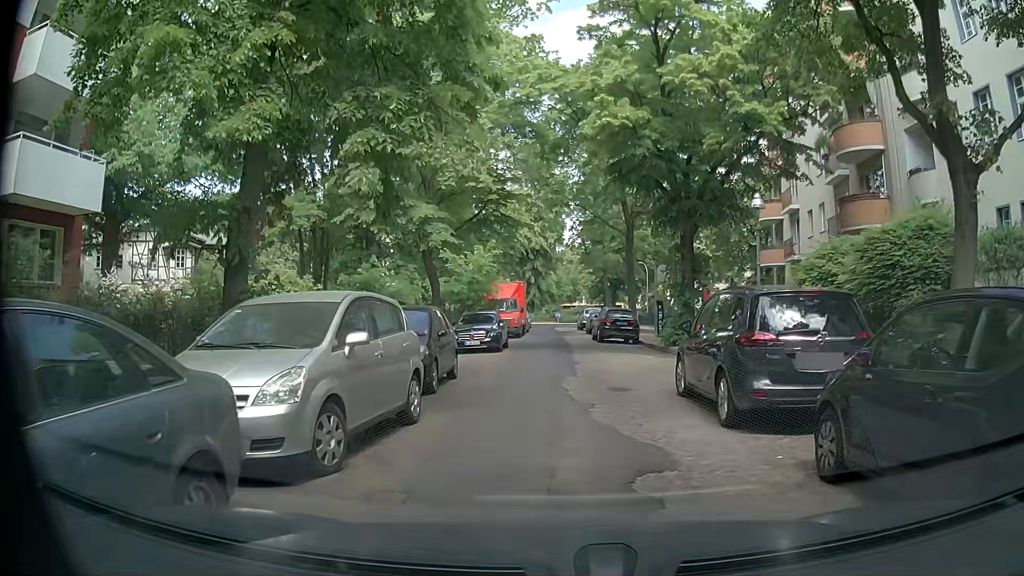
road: residential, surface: asphalt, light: Day
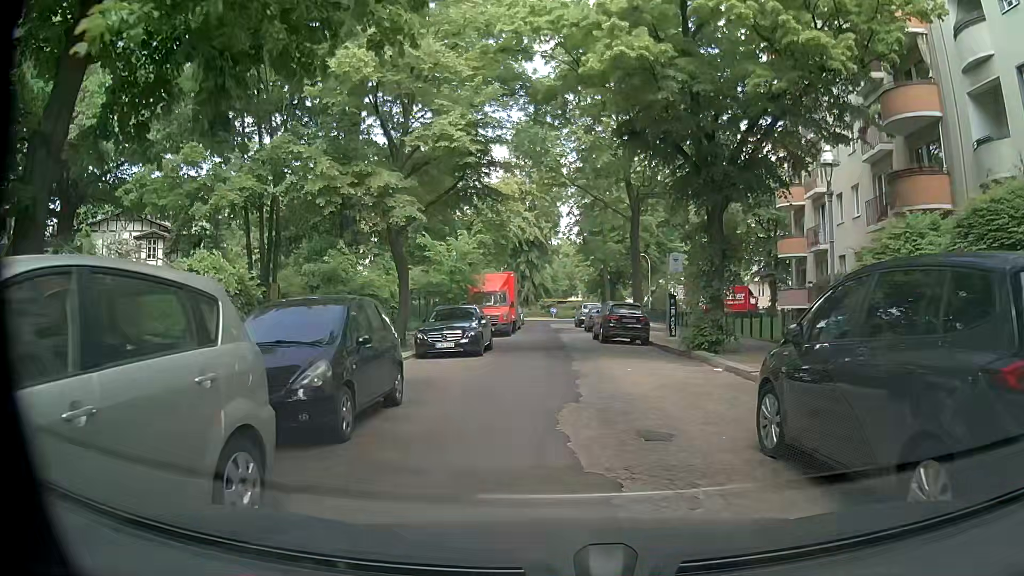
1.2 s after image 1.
(0.0, +4.7) m; 0°
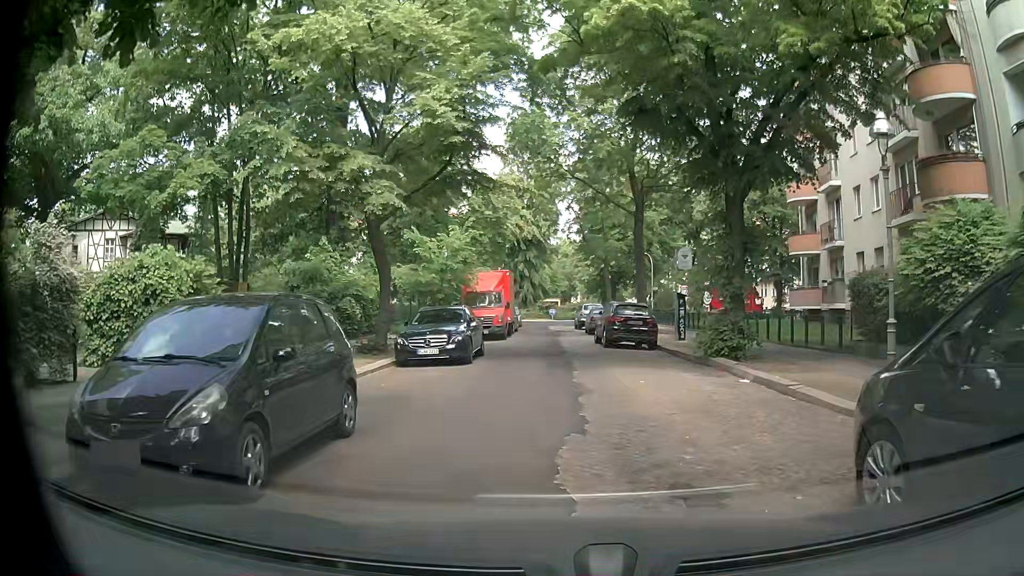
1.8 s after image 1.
(0.0, +2.2) m; +2°
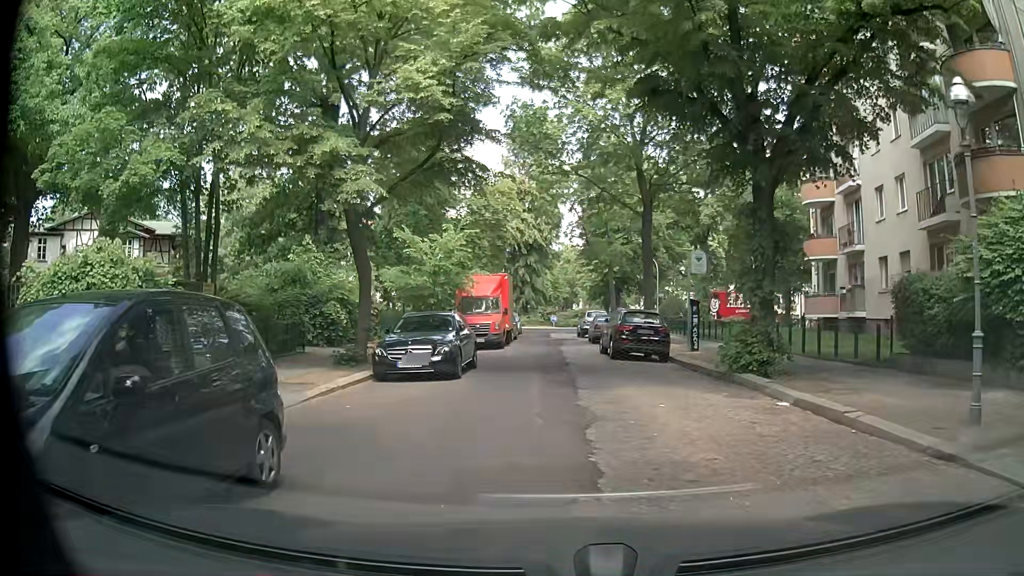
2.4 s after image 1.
(-0.1, +2.2) m; 0°
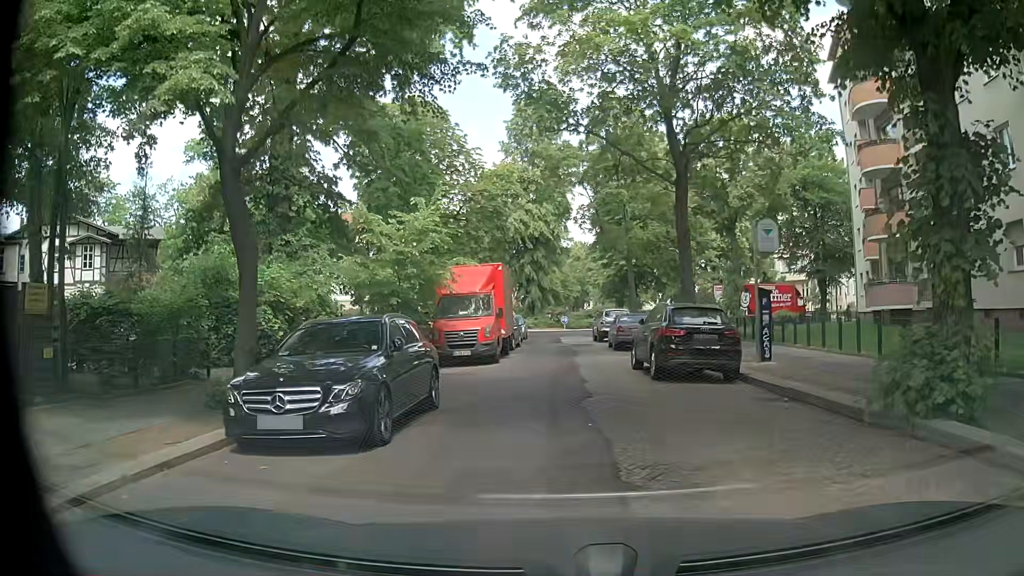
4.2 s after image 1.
(-0.3, +7.1) m; -3°
